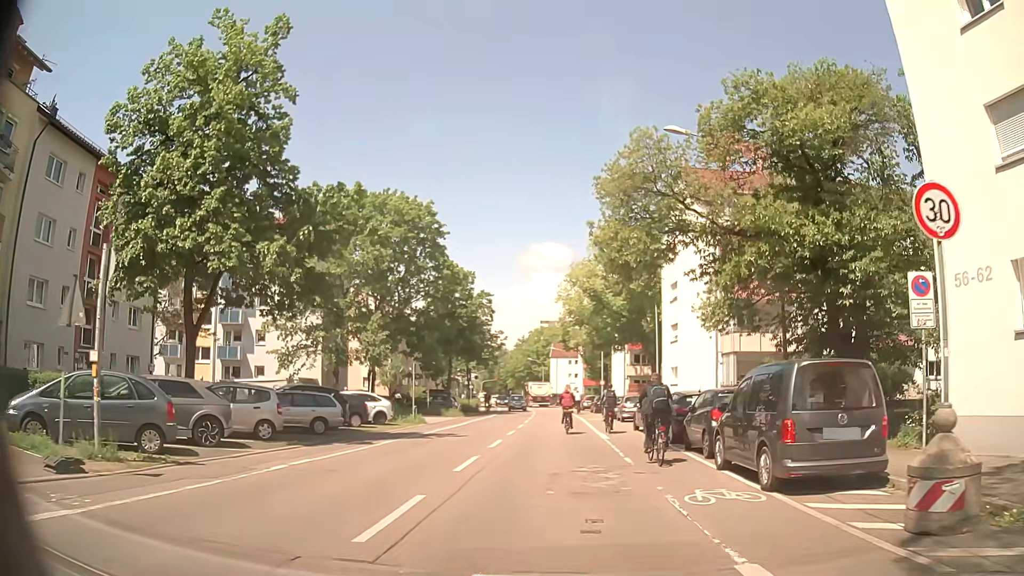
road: residential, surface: asphalt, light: Day
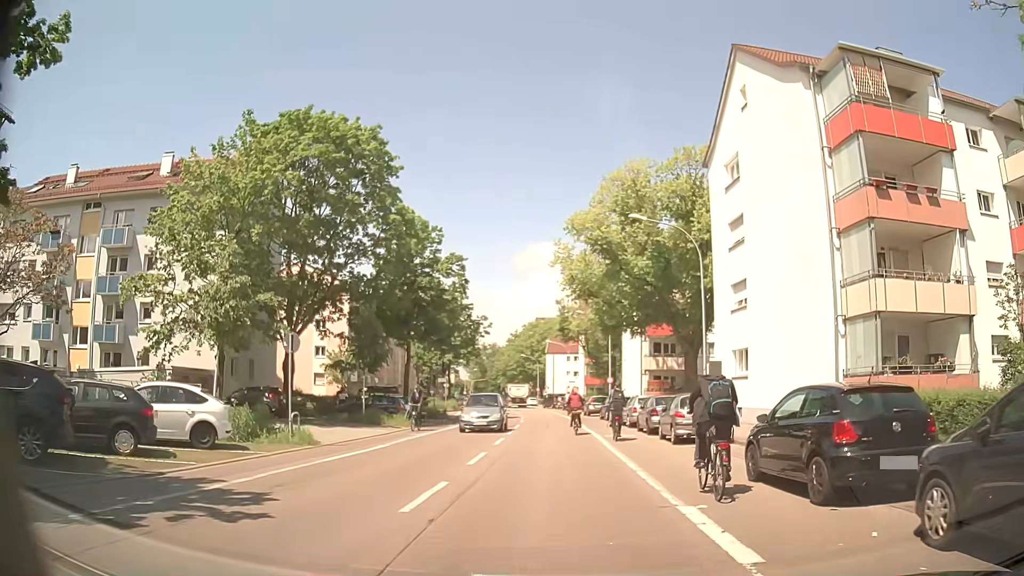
(-0.2, +16.0) m; 0°
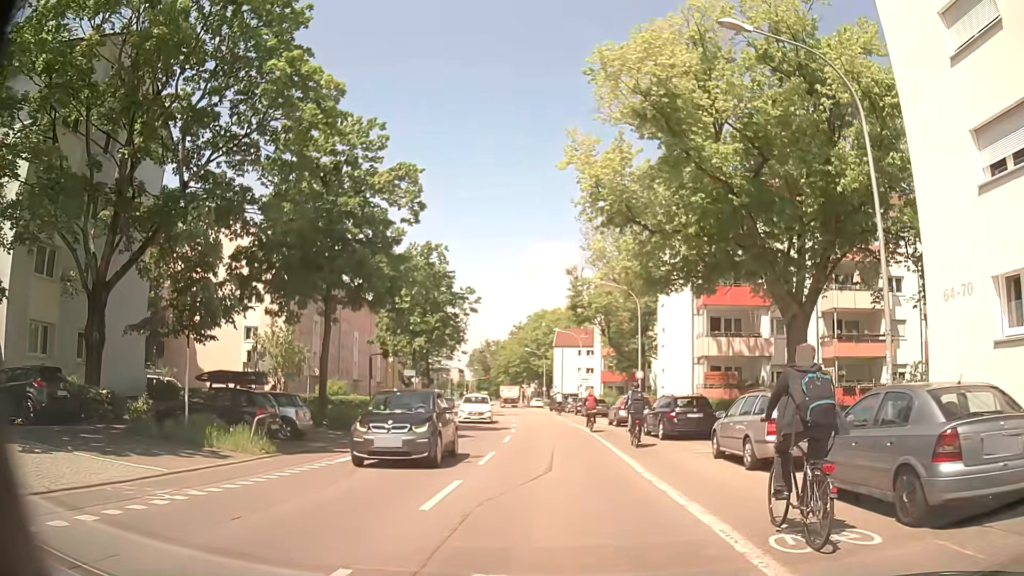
(0.0, +17.7) m; 0°
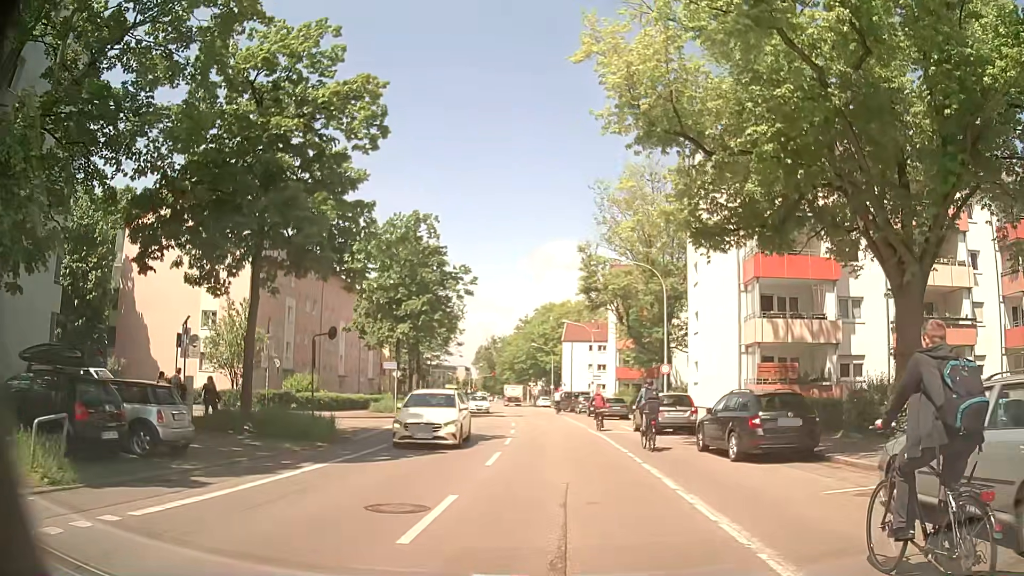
(-0.2, +7.9) m; -1°
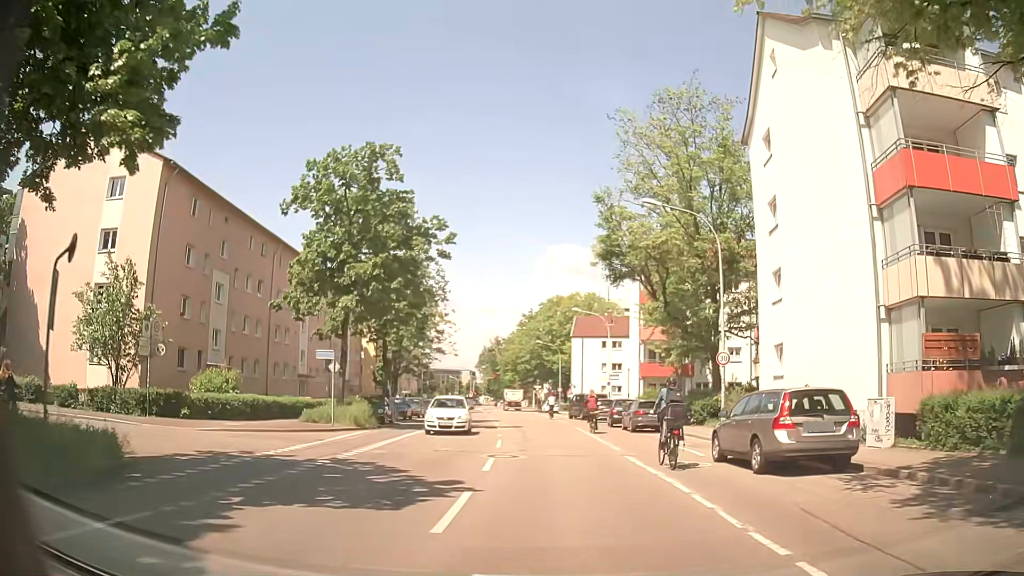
(+0.1, +12.6) m; -1°
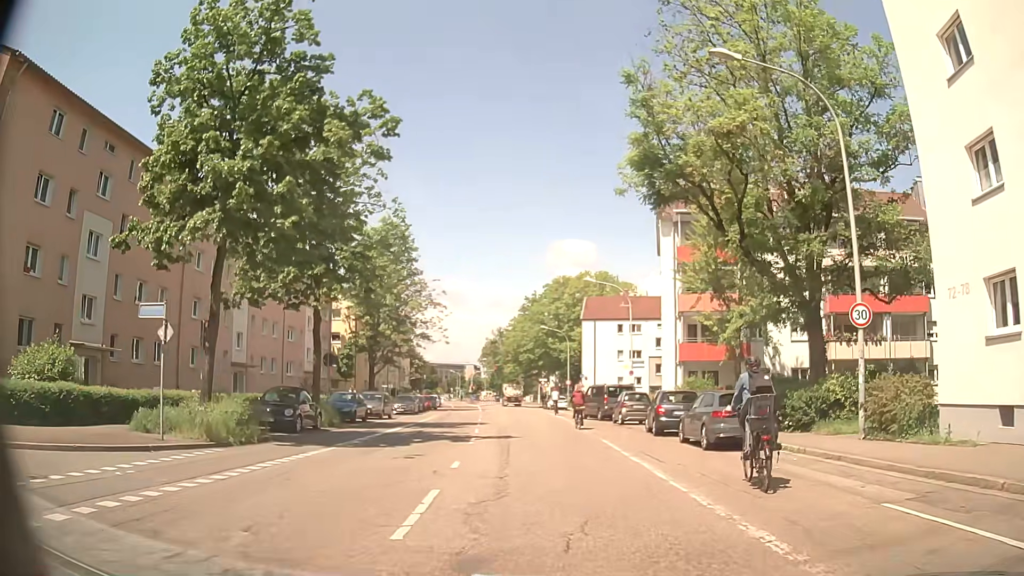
(+0.1, +12.9) m; 0°
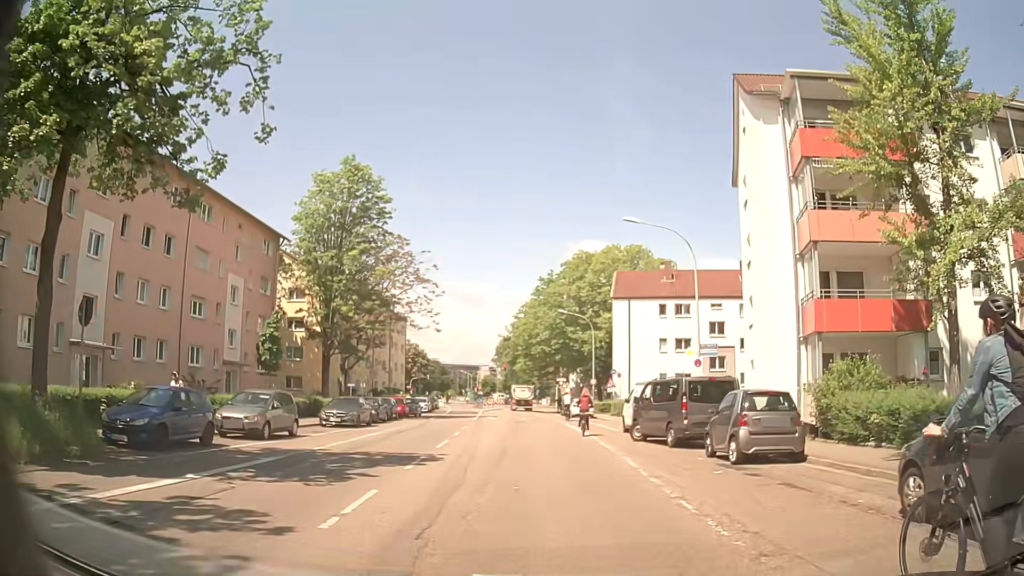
(-0.2, +17.5) m; -2°
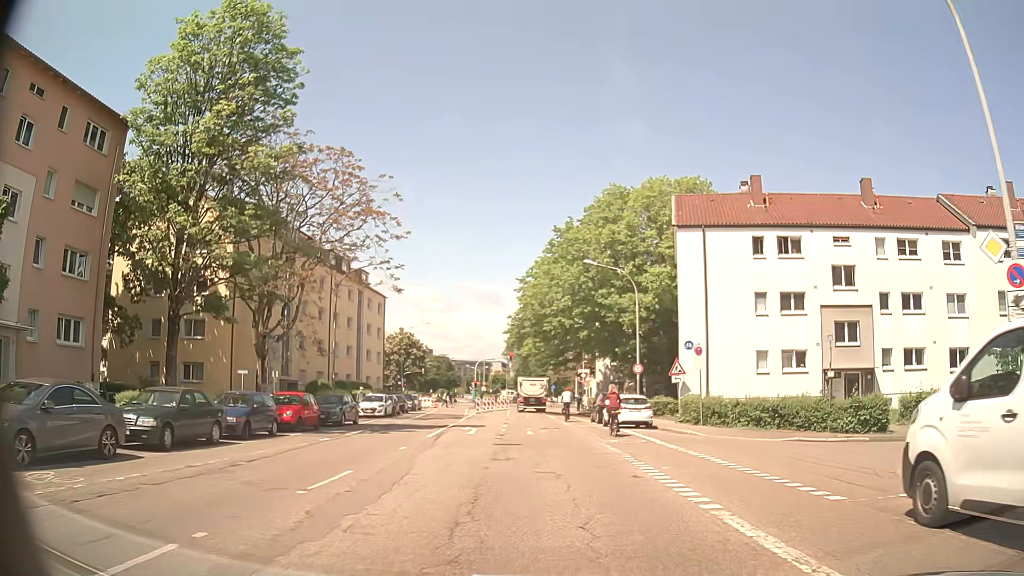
(-0.3, +22.1) m; -1°
